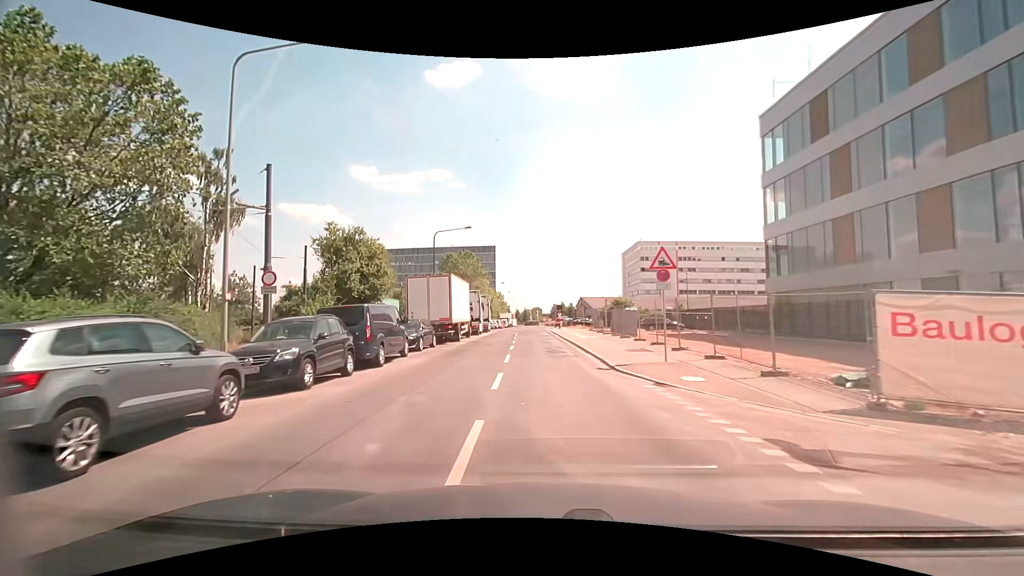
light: Day
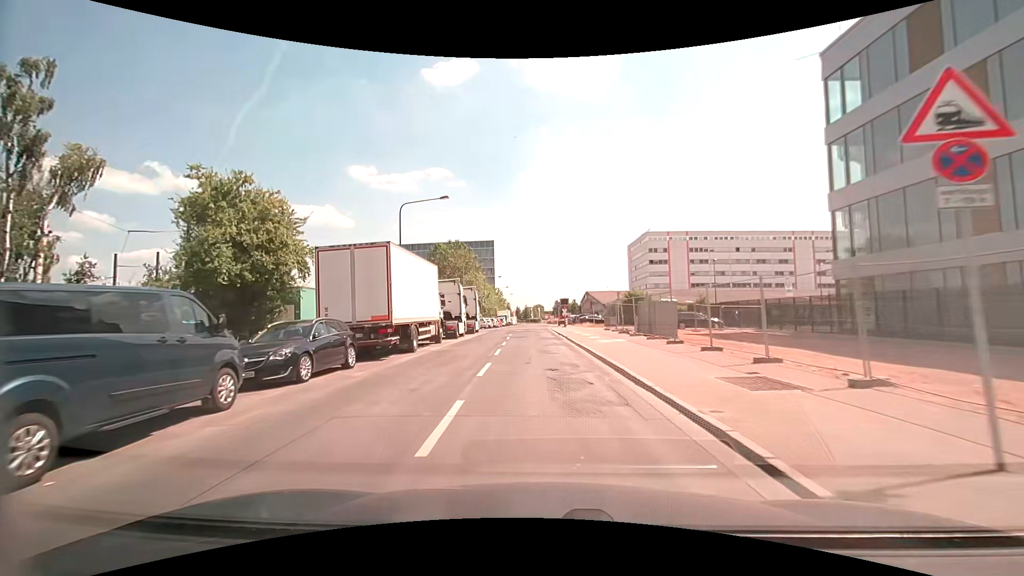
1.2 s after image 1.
(0.0, +11.1) m; 0°
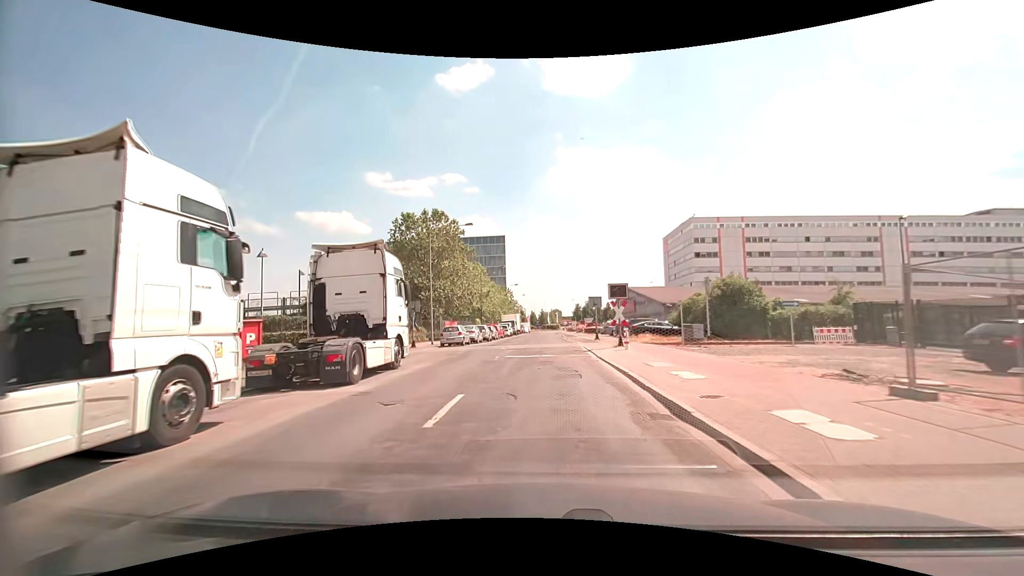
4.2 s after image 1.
(-0.7, +28.6) m; -3°
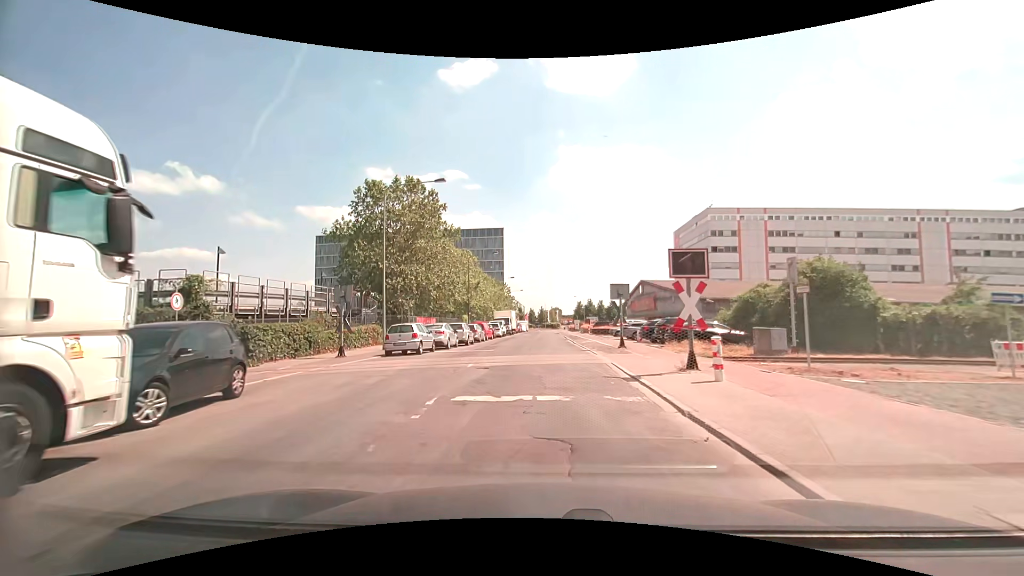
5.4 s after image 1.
(+0.1, +11.8) m; 0°
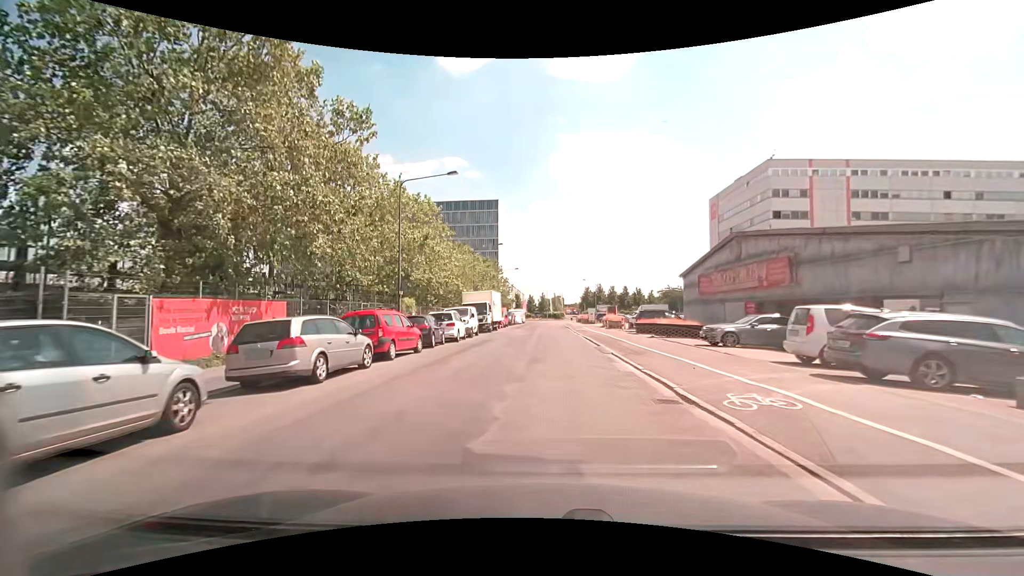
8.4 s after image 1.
(0.0, +28.3) m; +1°
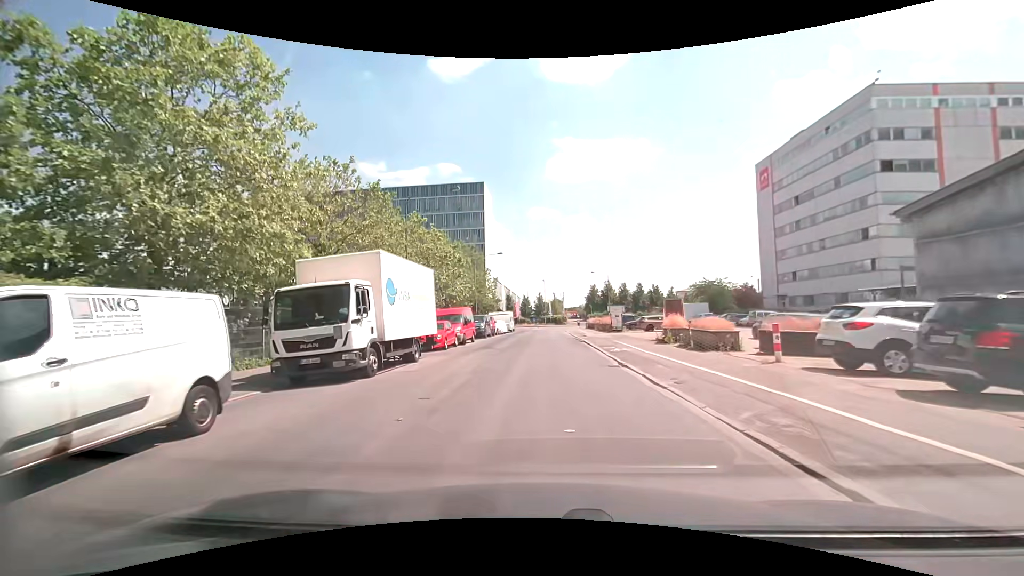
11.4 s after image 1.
(-0.1, +27.6) m; -1°
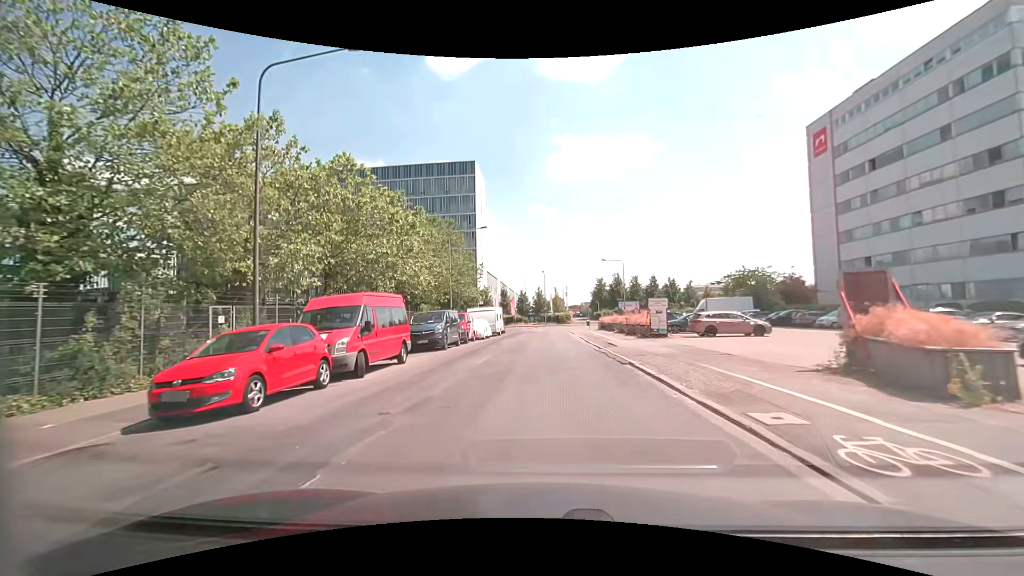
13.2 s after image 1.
(+0.1, +16.6) m; +1°
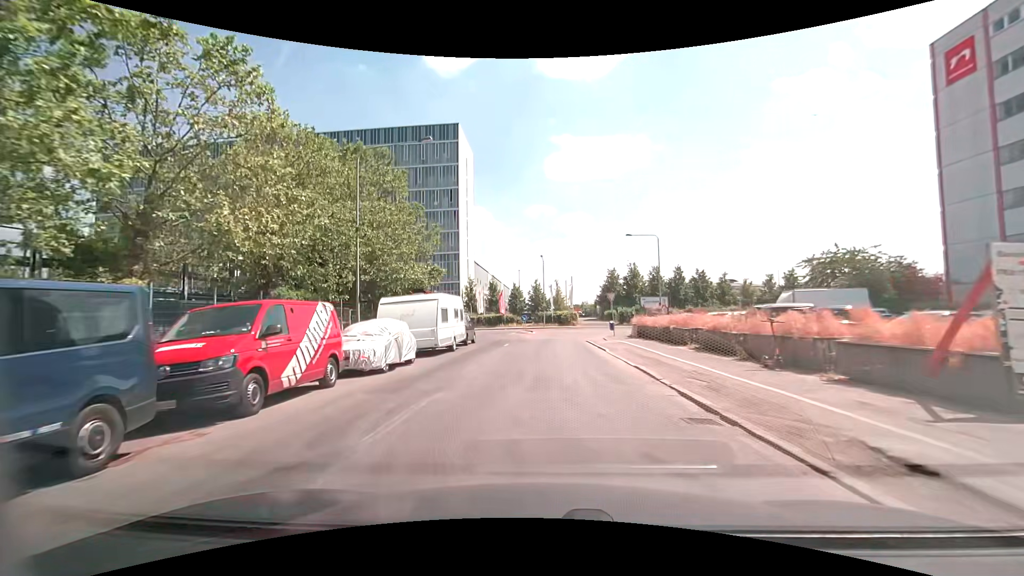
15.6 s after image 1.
(-0.1, +22.2) m; 0°
